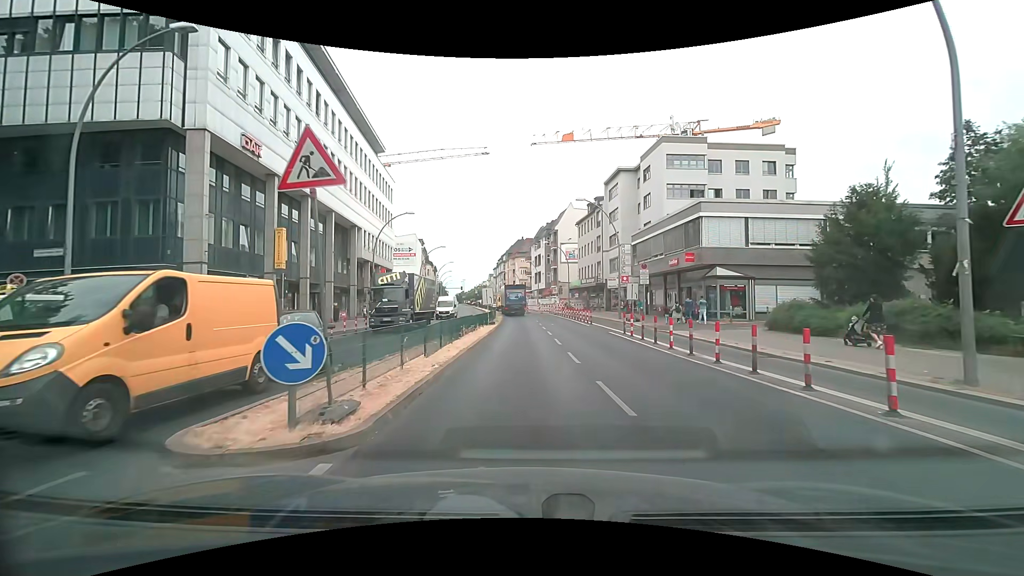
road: primary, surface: asphalt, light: Day
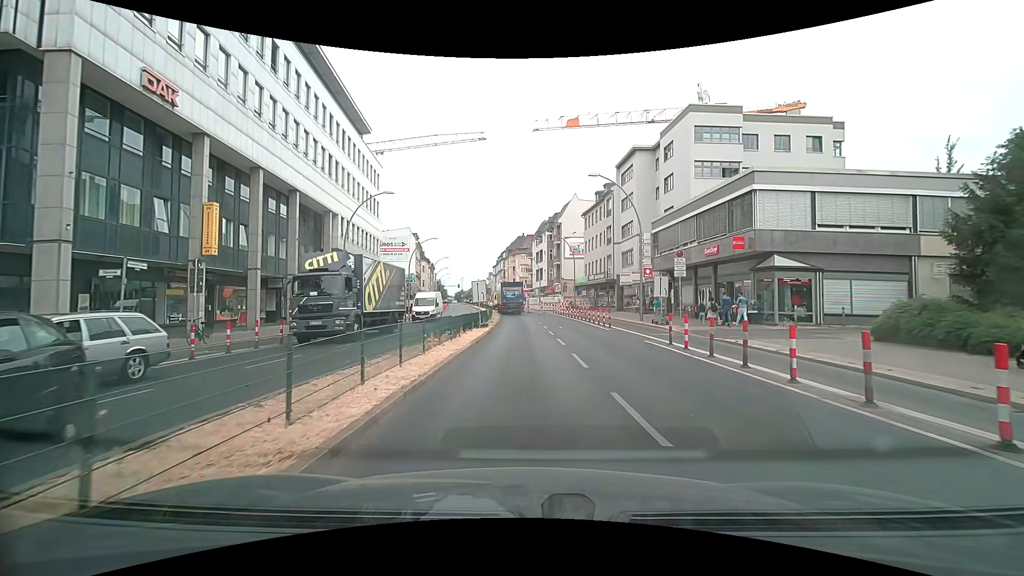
(0.0, +7.5) m; 0°
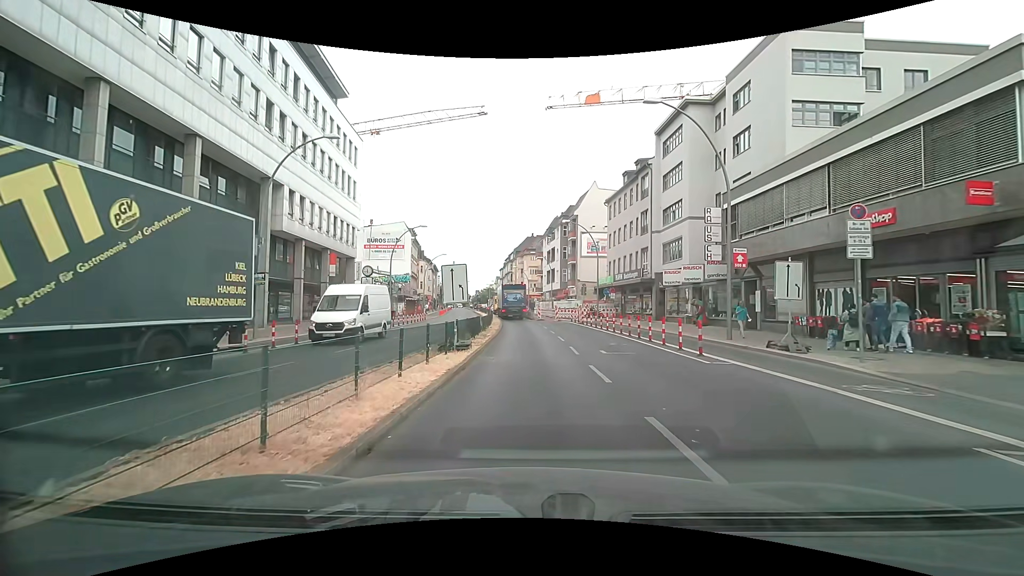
(-0.1, +13.4) m; -1°
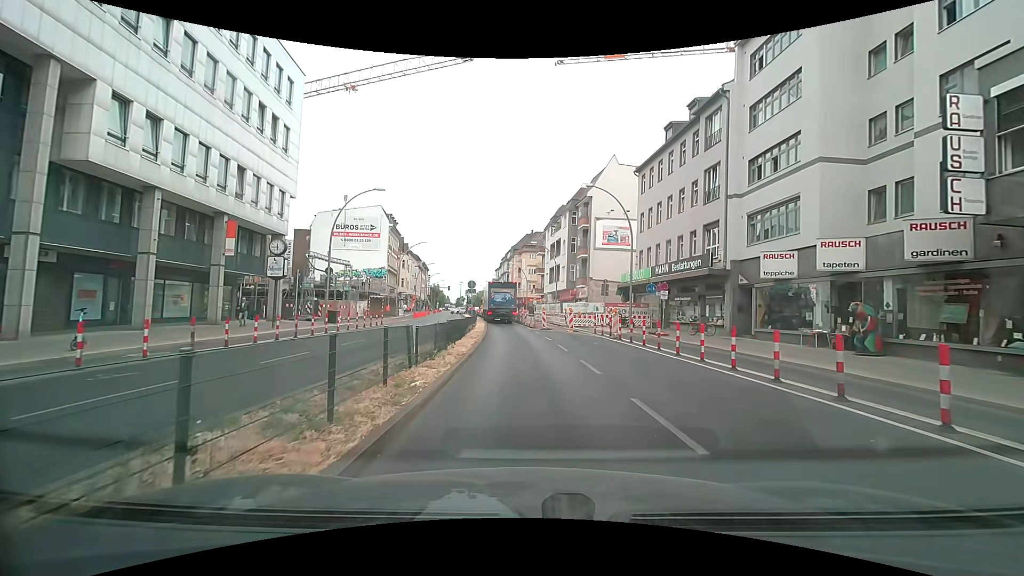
(-0.2, +16.6) m; -1°
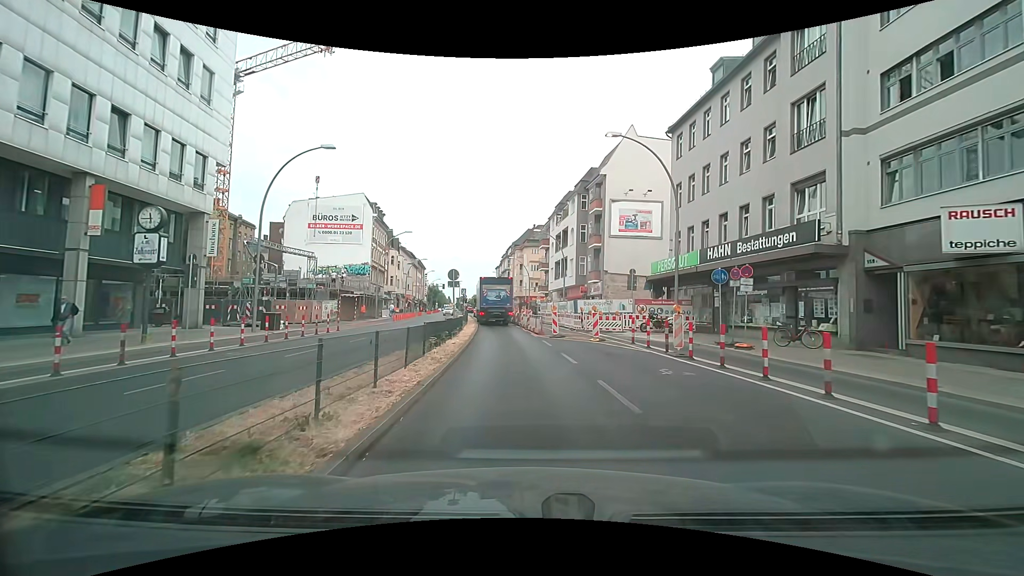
(+0.1, +10.1) m; 0°
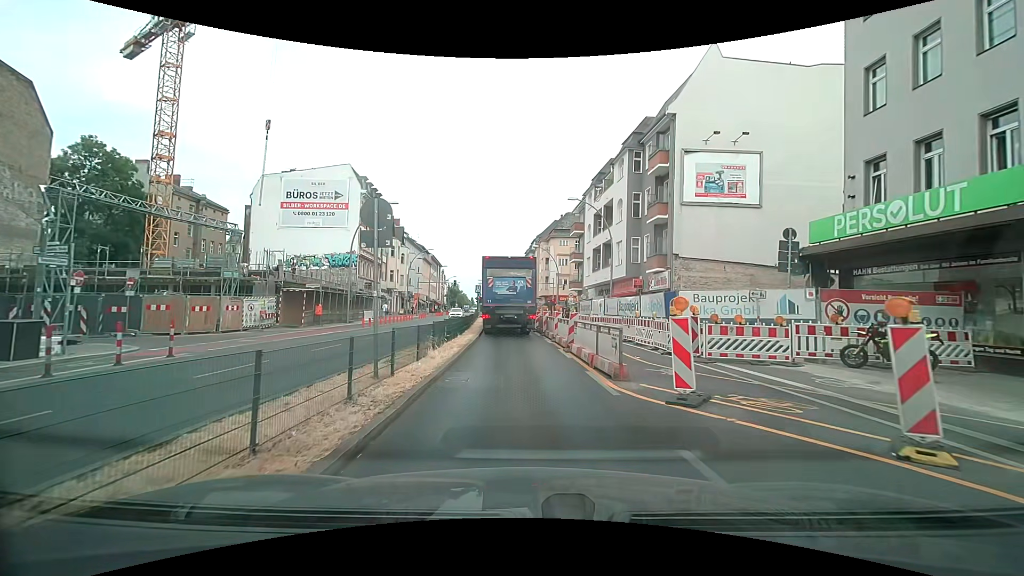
(-0.2, +16.7) m; -1°
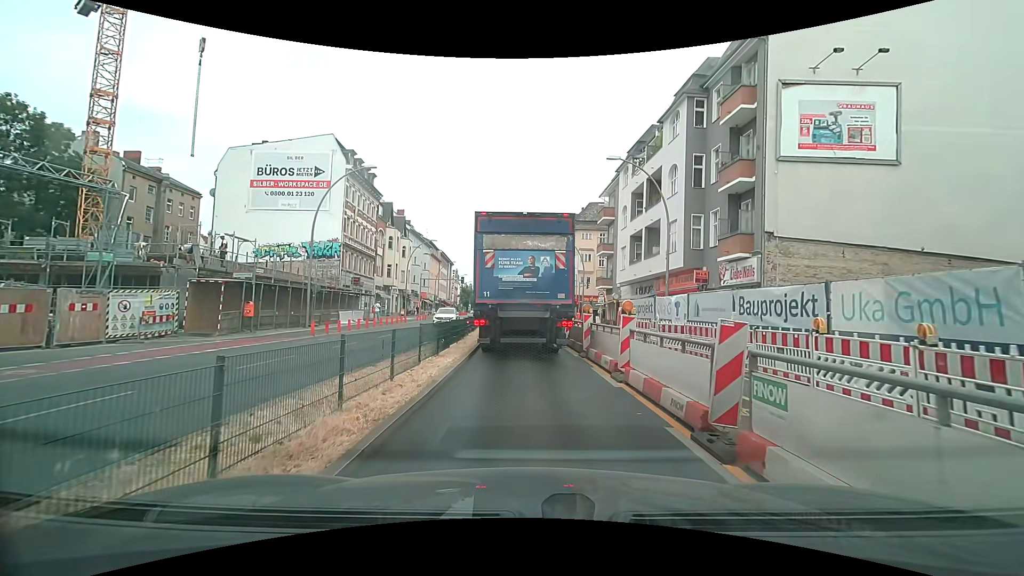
(-0.4, +10.8) m; -3°
